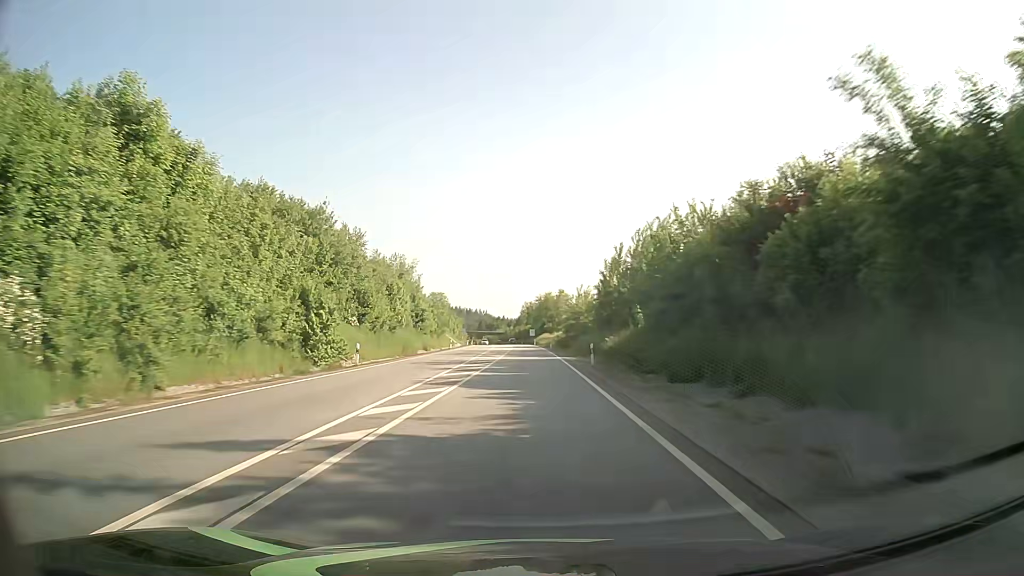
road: primary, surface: asphalt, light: Day
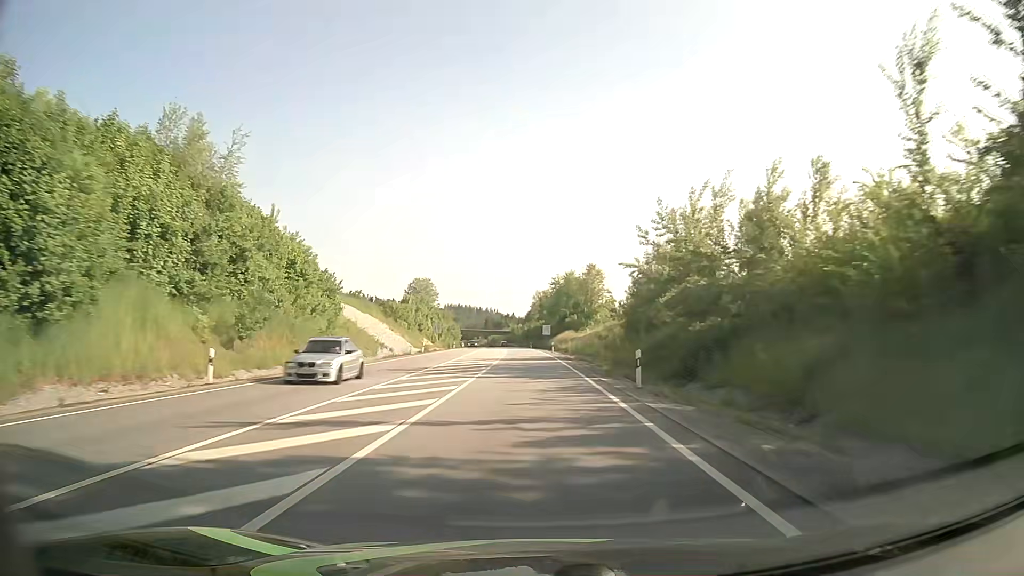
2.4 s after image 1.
(-0.8, +63.4) m; -1°
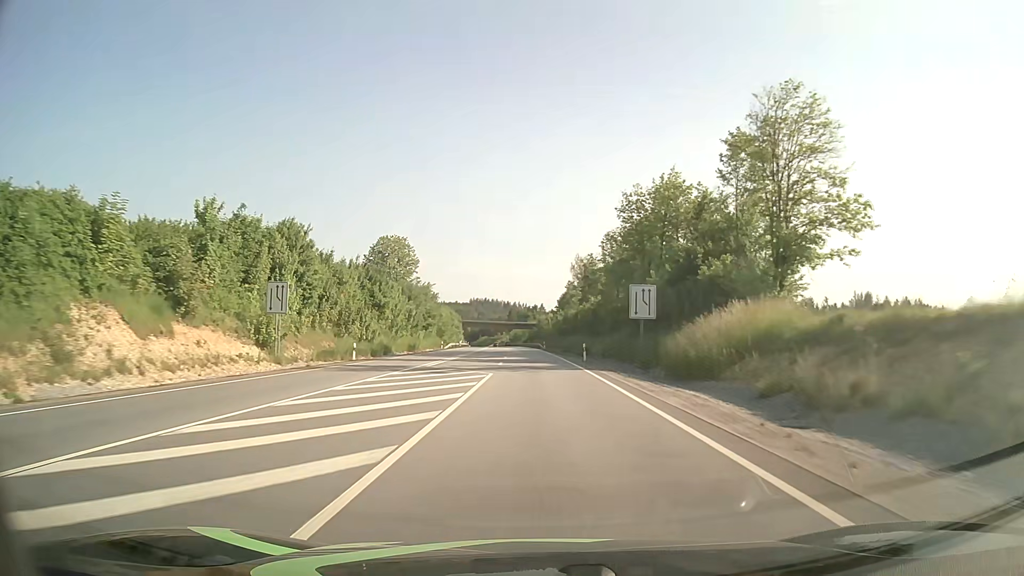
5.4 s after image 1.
(-1.8, +79.3) m; -2°
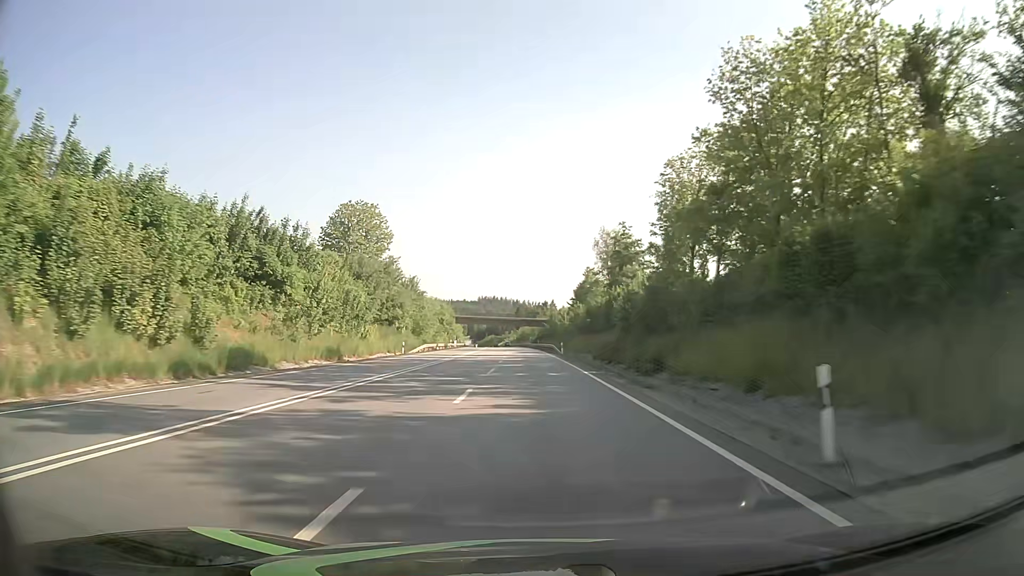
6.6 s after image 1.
(-0.3, +31.8) m; -1°
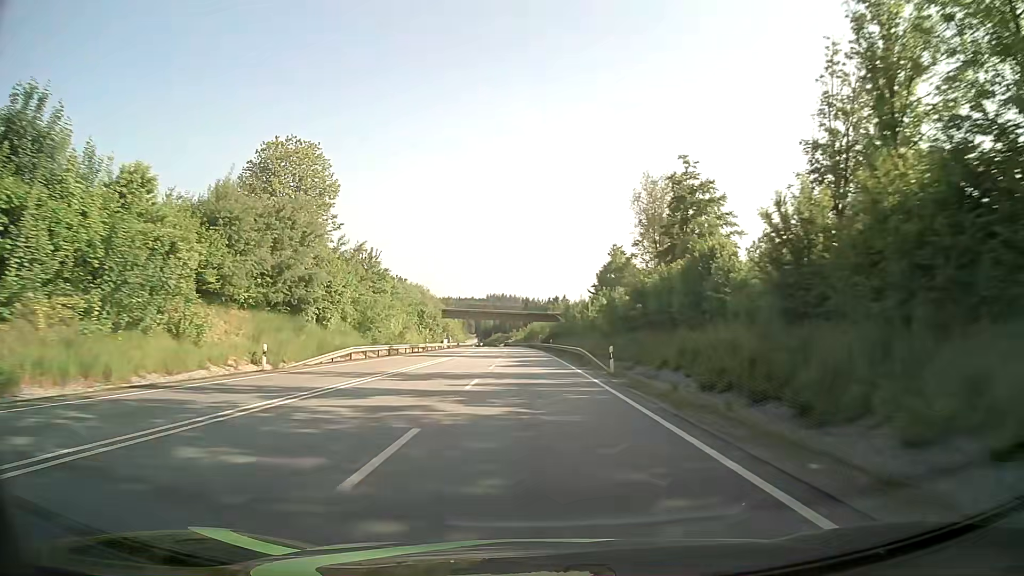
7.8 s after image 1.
(-0.2, +31.8) m; -1°
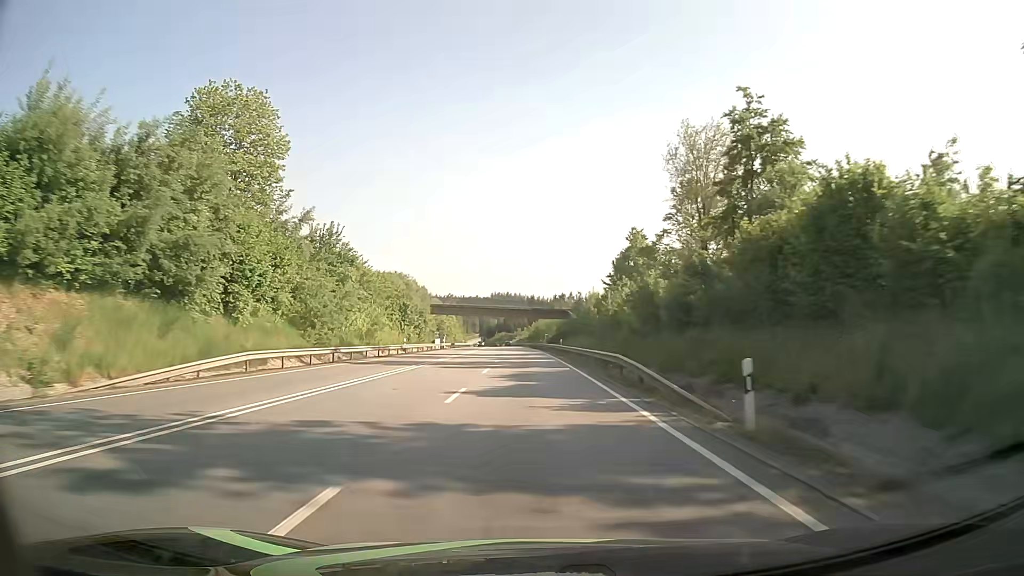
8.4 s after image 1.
(0.0, +15.9) m; 0°
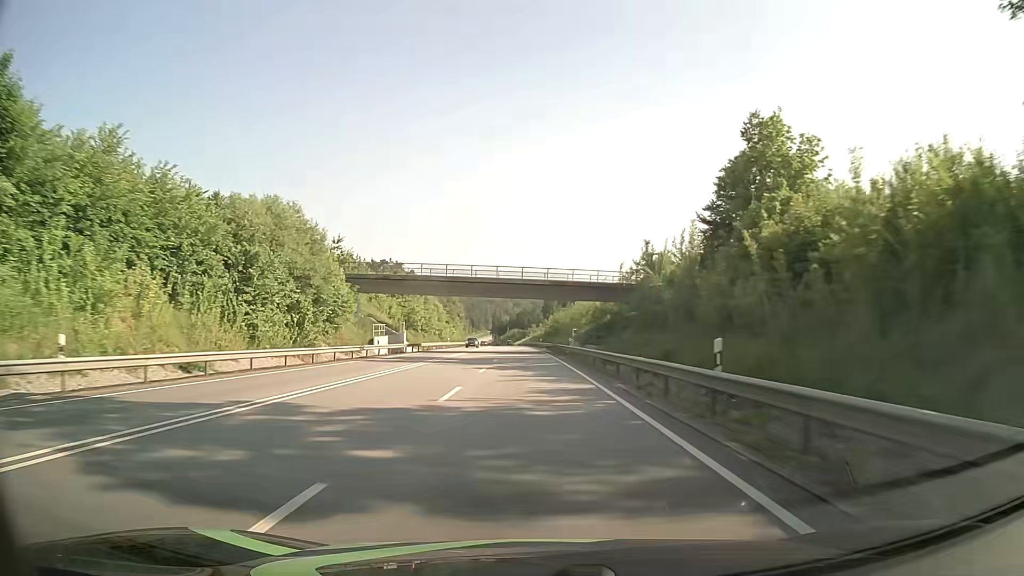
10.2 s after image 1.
(-0.5, +47.6) m; -1°
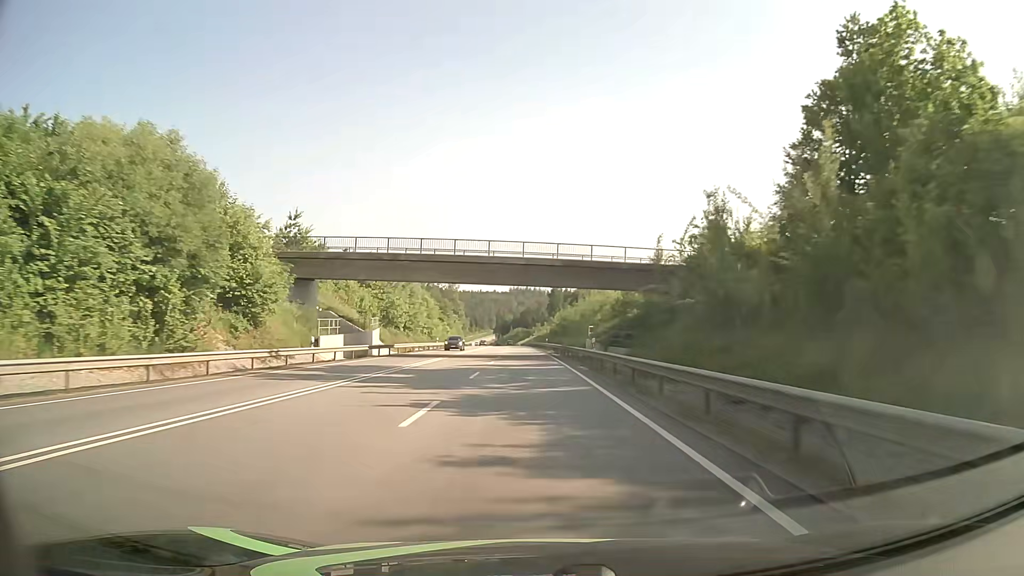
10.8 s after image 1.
(-0.1, +15.9) m; -1°
(0, +10) (0, +20) (0, +30) (0, +40) (0, +50) (-1, +60) (-1, +70) (-1, +80) (-1, +90) (-2, +100) m
